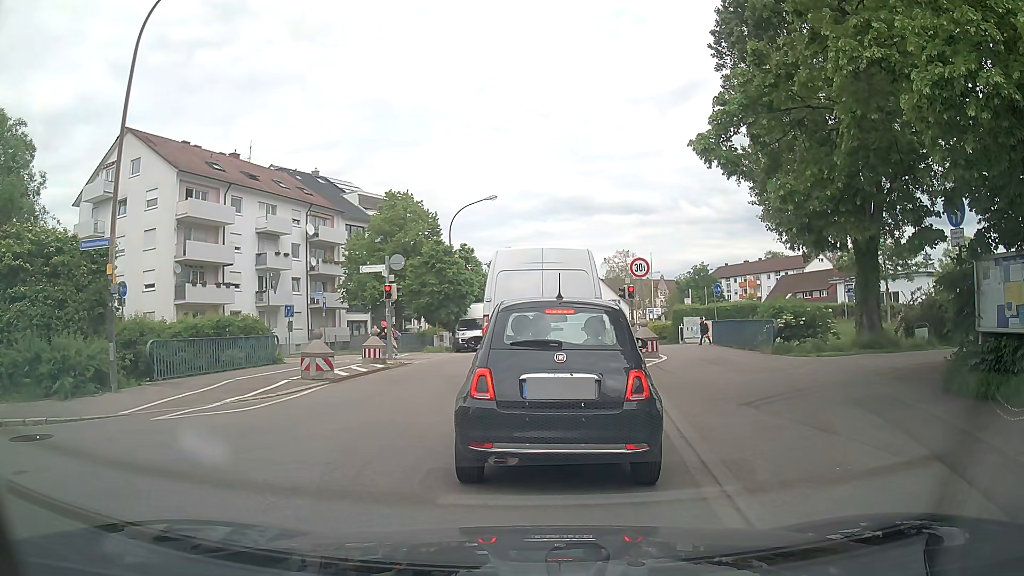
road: tertiary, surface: asphalt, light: Day
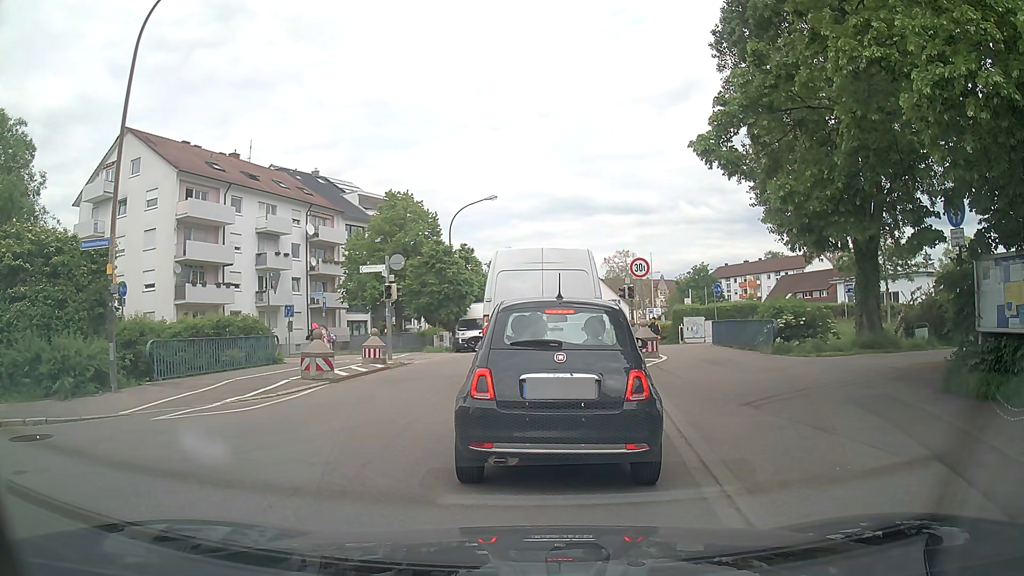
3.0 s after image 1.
(0.0, 0.0) m; 0°
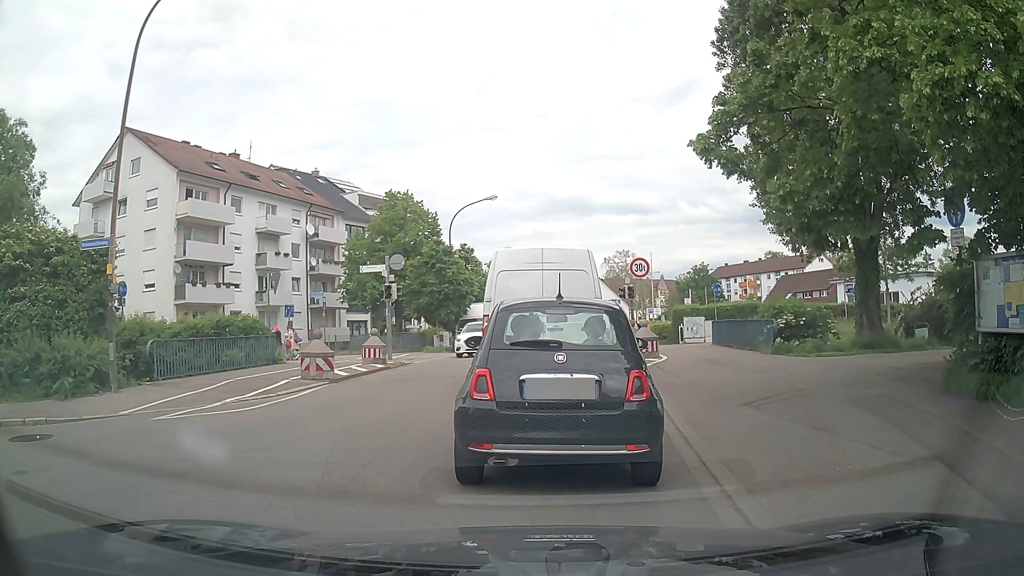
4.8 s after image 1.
(0.0, 0.0) m; 0°
(+1, +10) (+3, +20) (+5, +30) (+7, +39) (+9, +49) (+13, +59) (+16, +68) (+21, +77) (+26, +85) (+31, +94) m
